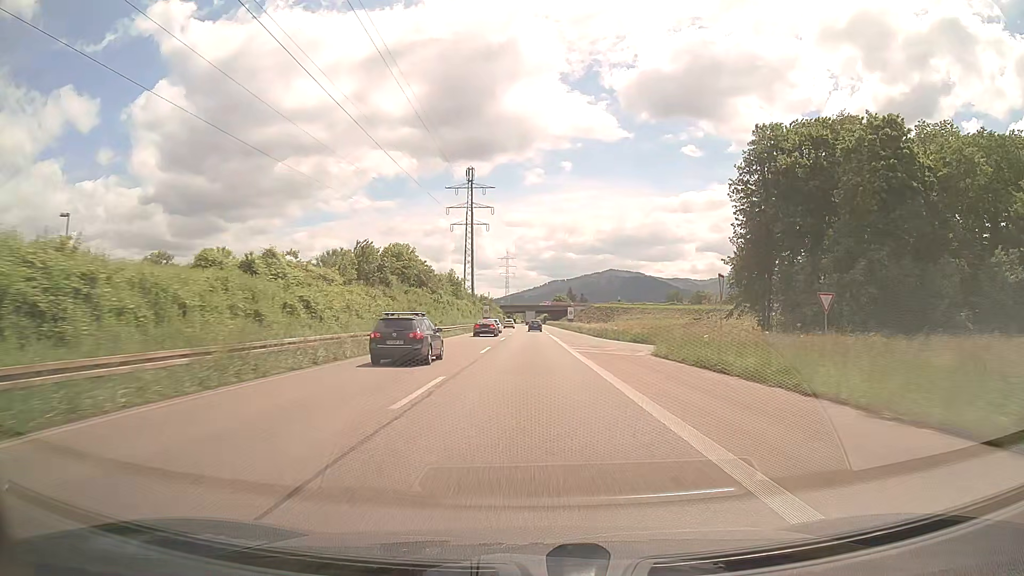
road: trunk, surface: asphalt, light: Day
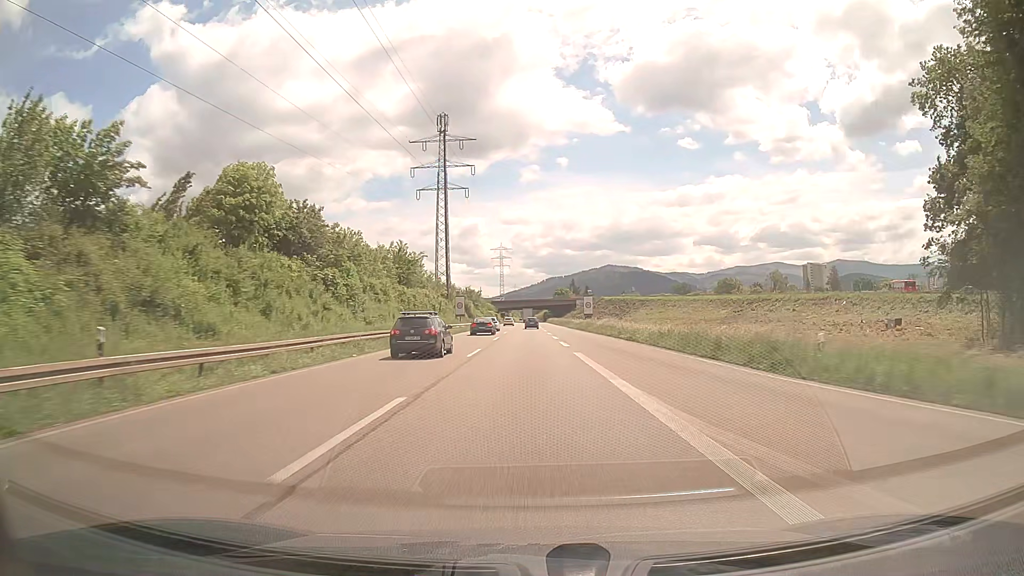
(+0.1, +40.7) m; 0°
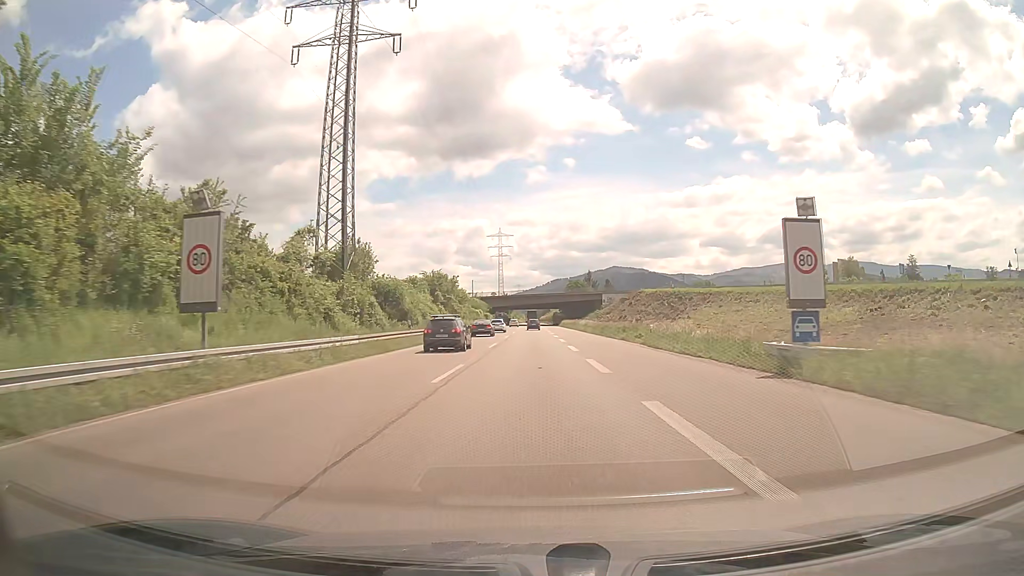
(-0.3, +63.1) m; 0°
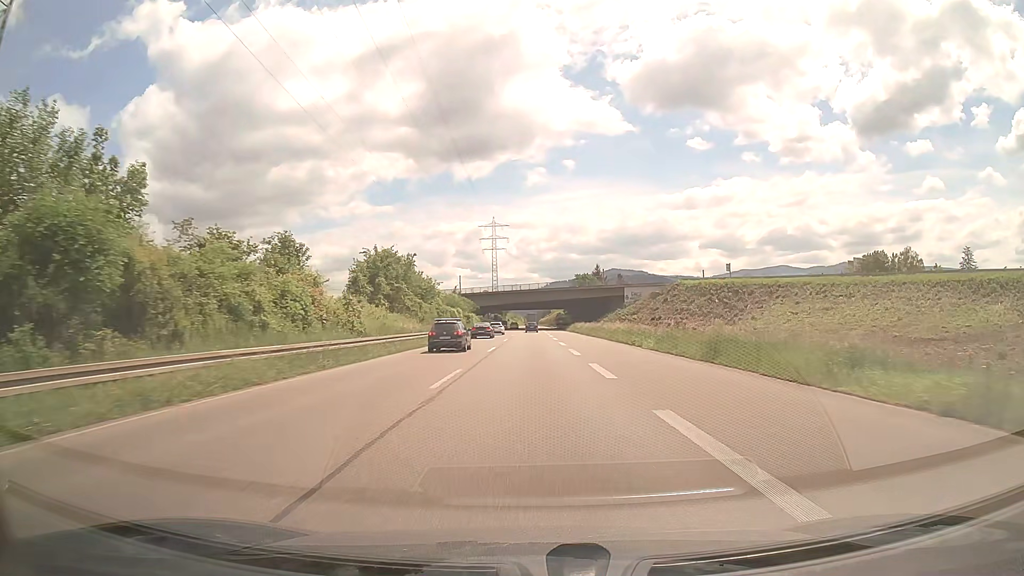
(0.0, +36.8) m; 0°
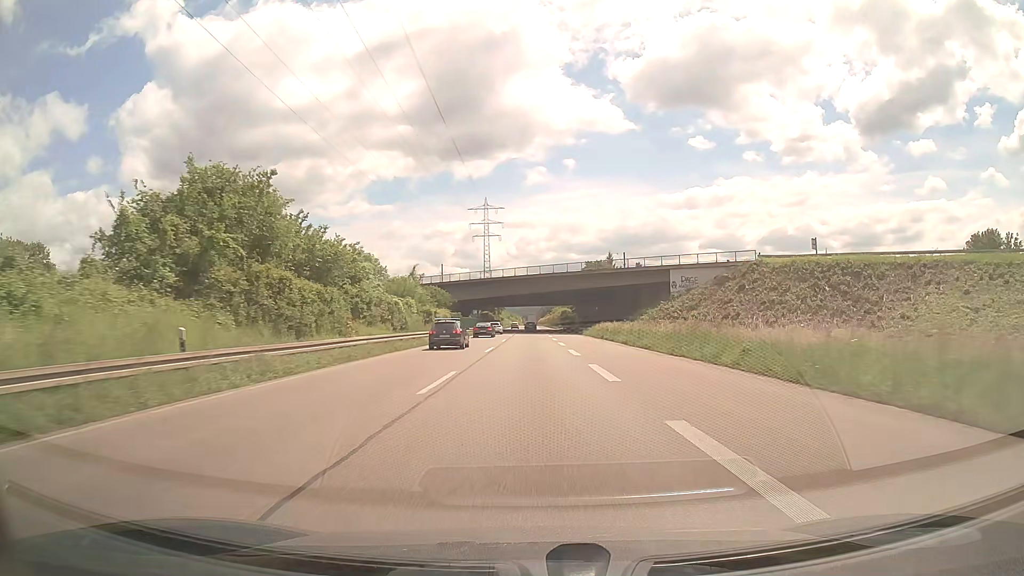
(+0.1, +37.2) m; 0°
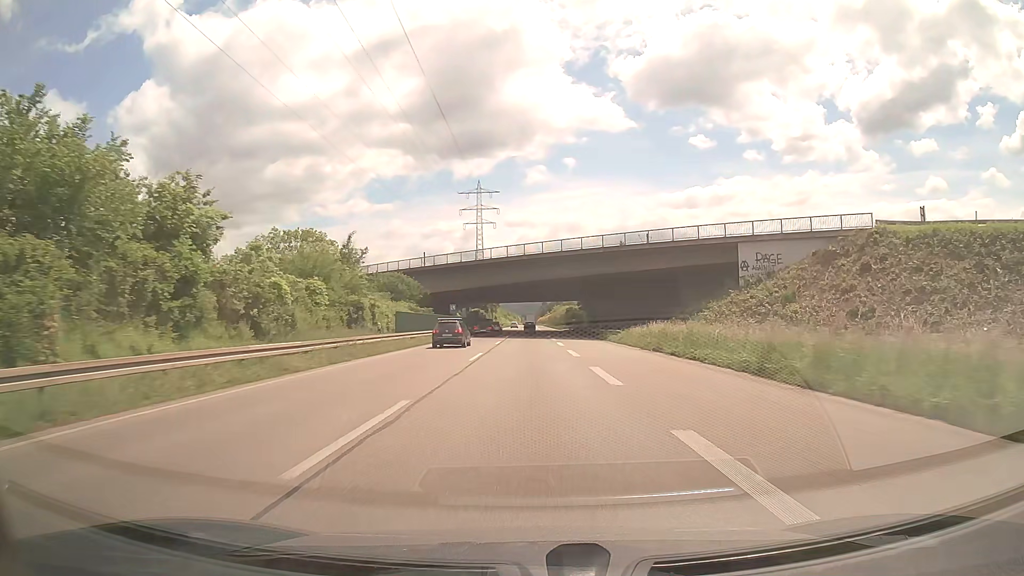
(0.0, +25.0) m; 0°
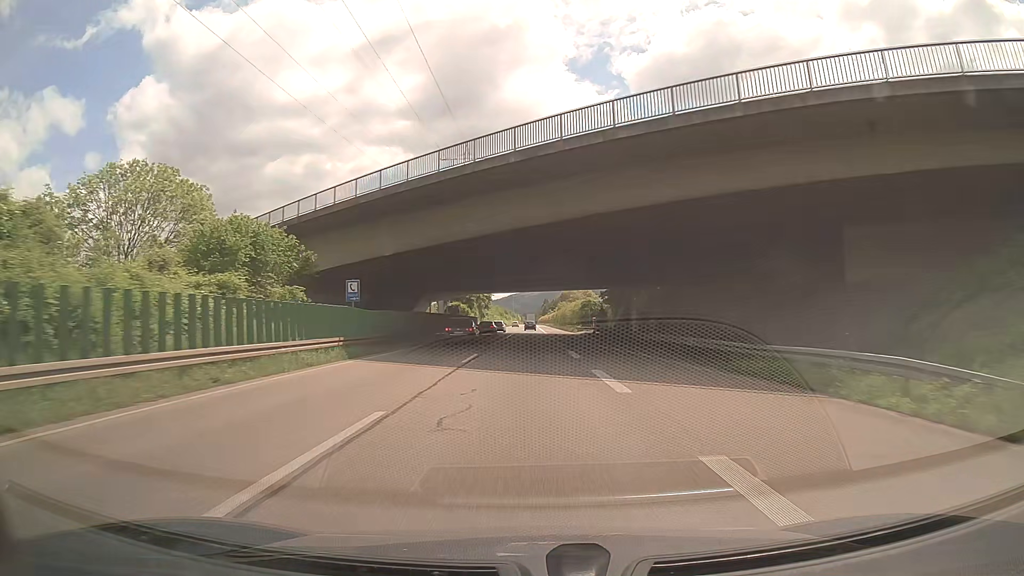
(0.0, +37.8) m; 0°
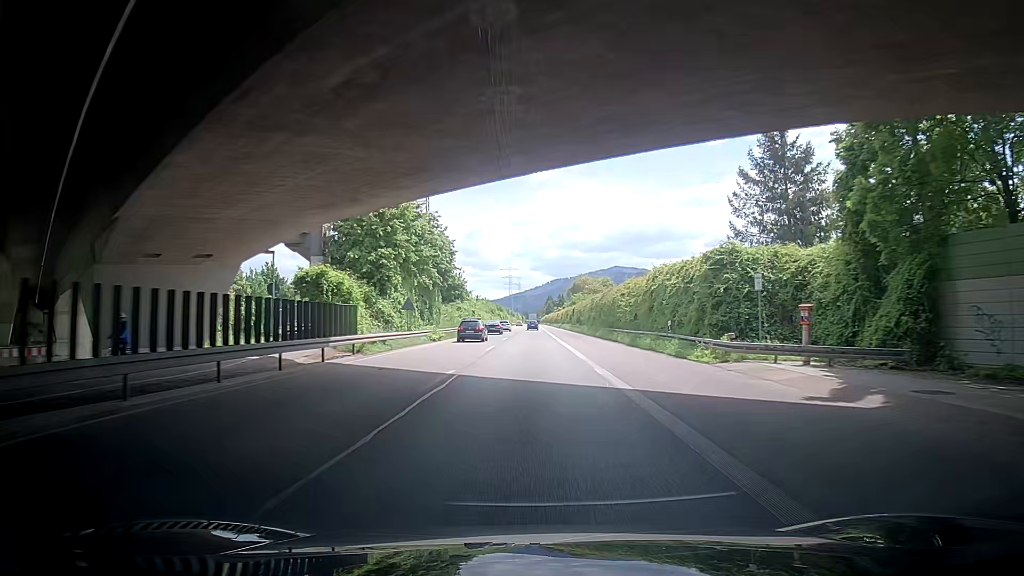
(-1.6, +63.7) m; -1°
(0, +10) (-1, +20) (-1, +30) (-1, +40) (-1, +50) (-1, +60) (-1, +70) (0, +80) (0, +90) (0, +100) m
